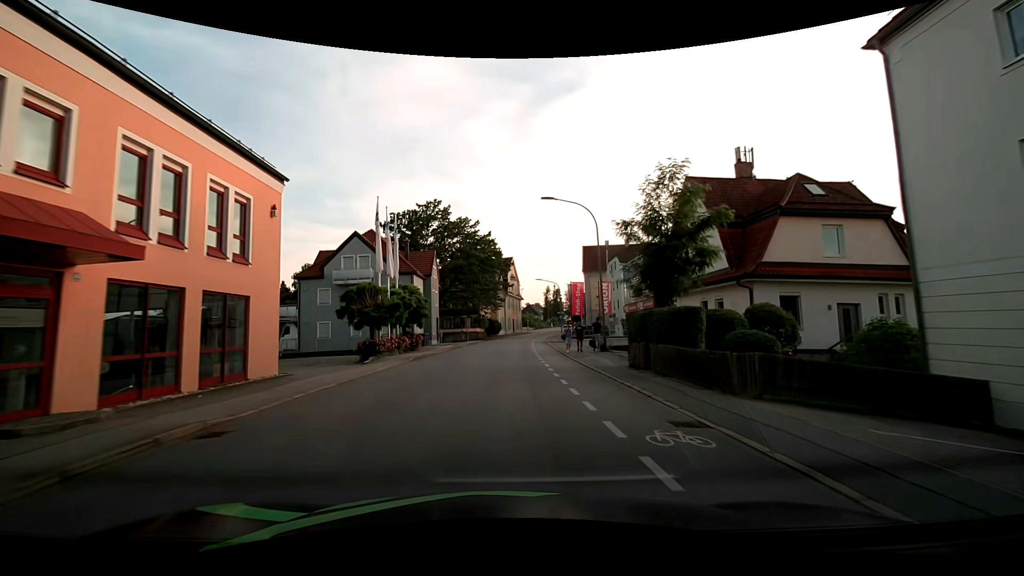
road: tertiary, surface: asphalt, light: Day
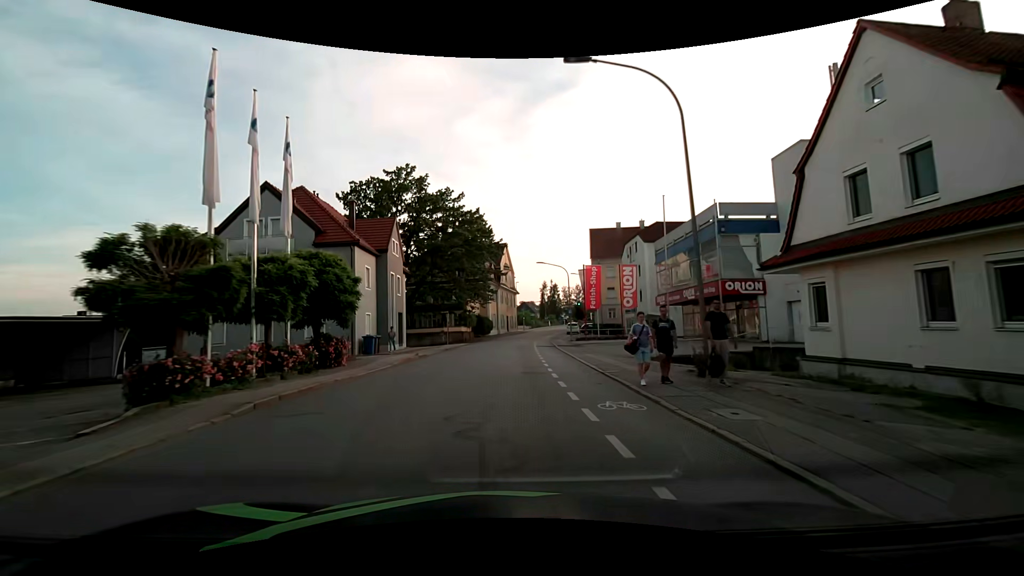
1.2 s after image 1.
(0.0, +15.1) m; 0°
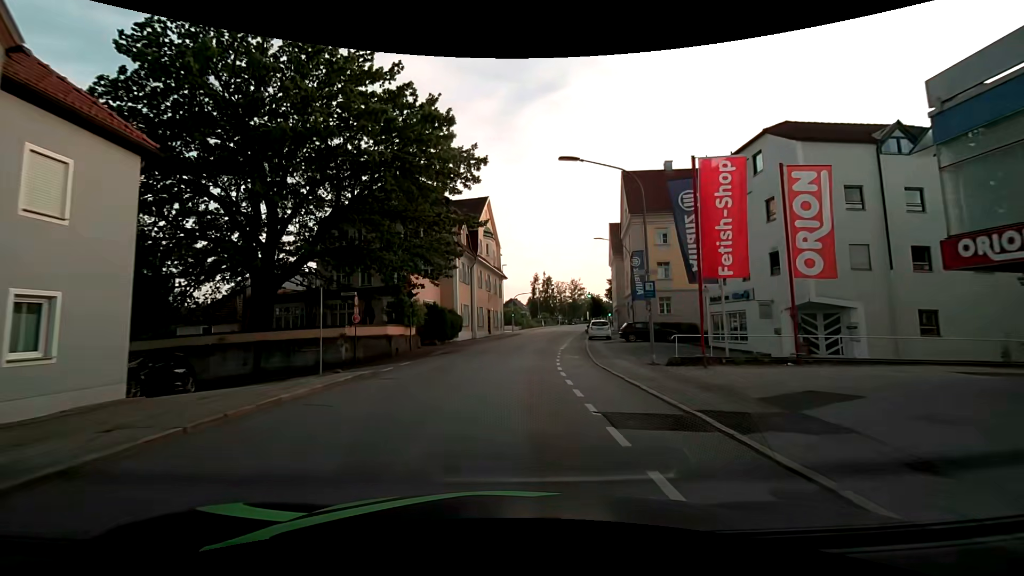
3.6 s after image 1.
(+0.3, +29.9) m; +1°
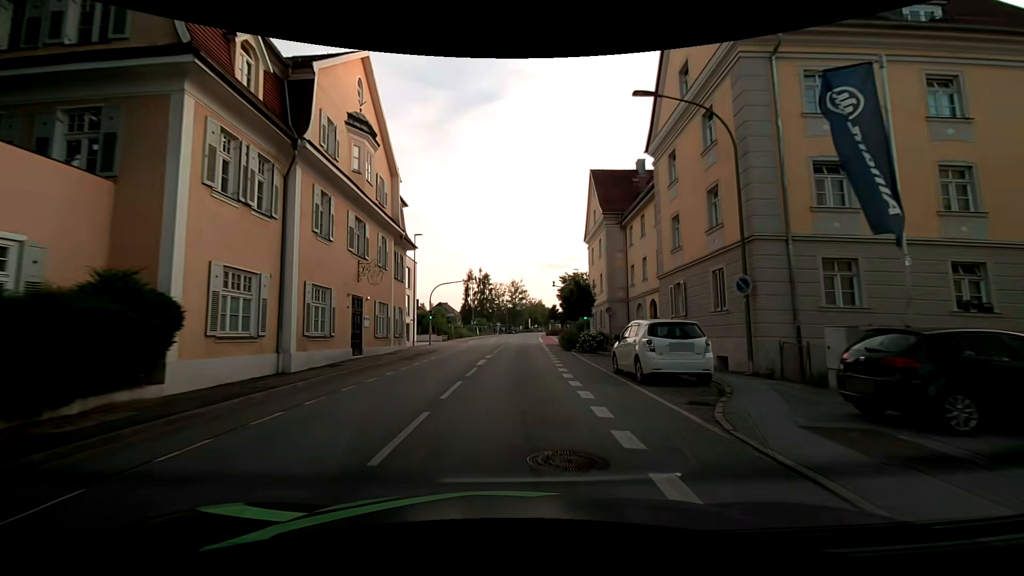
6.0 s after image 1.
(+1.7, +29.3) m; +8°
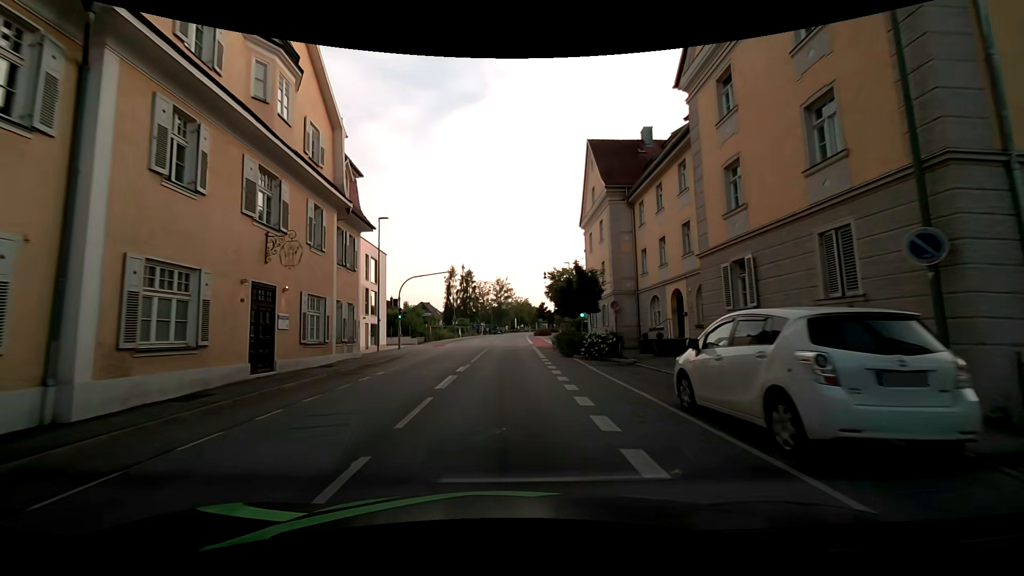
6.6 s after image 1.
(+0.1, +7.3) m; +1°
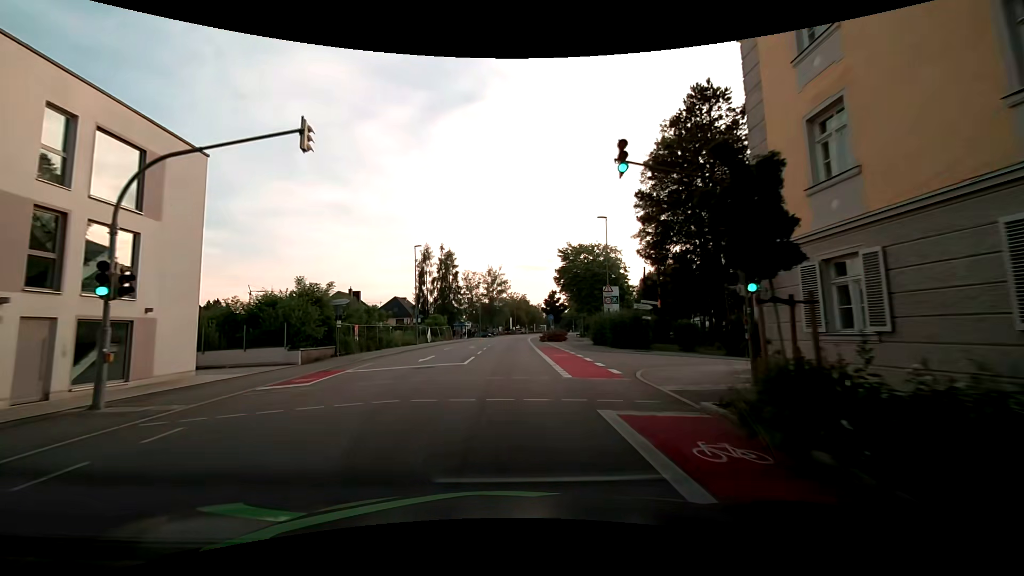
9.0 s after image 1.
(+0.2, +29.4) m; +1°
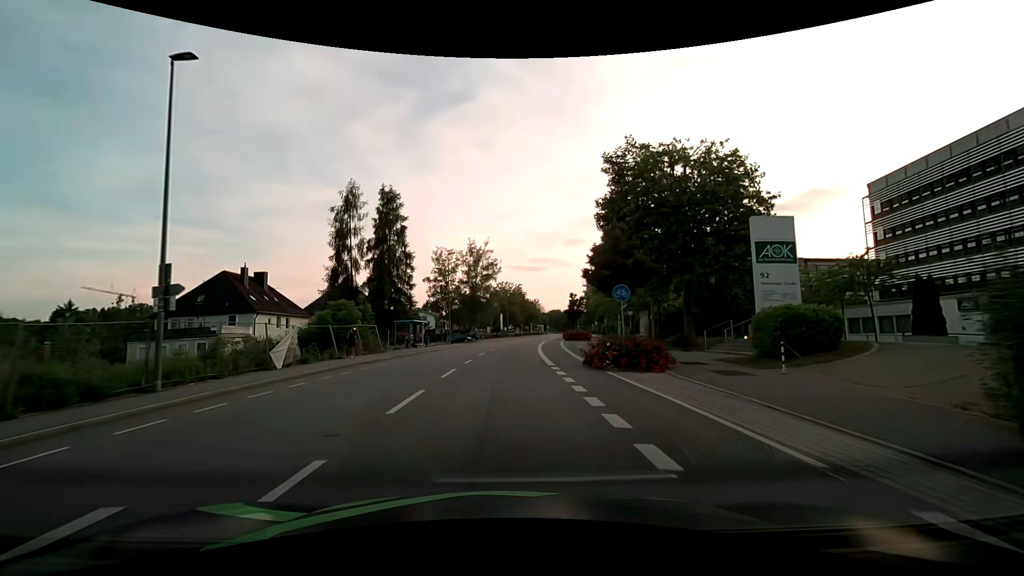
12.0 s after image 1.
(+0.5, +36.9) m; +1°
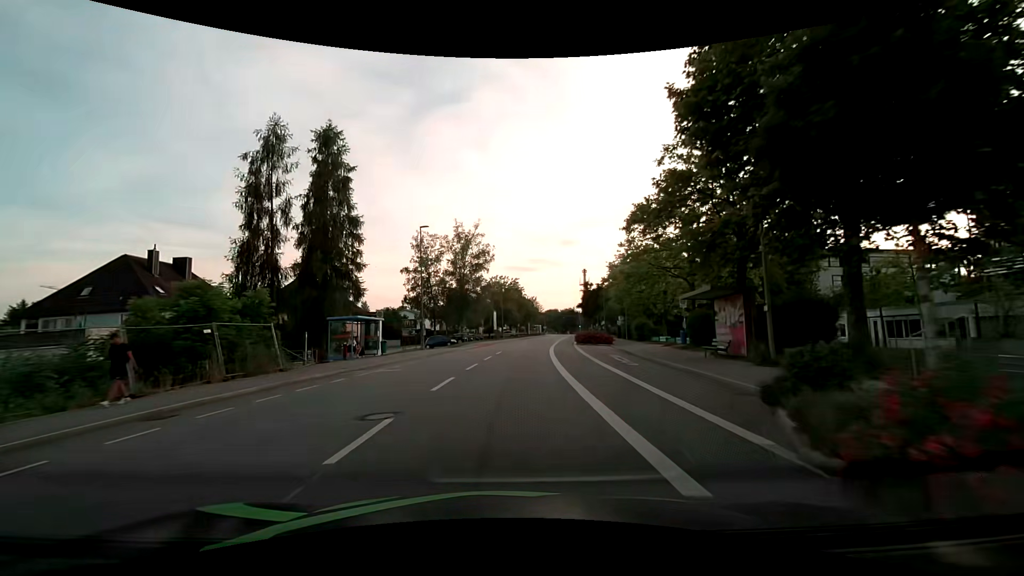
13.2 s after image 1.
(+0.1, +15.0) m; +1°
(0, +10) (0, +20) (+1, +30) (+2, +40) (+3, +50) (+4, +60) (+6, +70) (+7, +80) (+8, +90) (+10, +99) m
